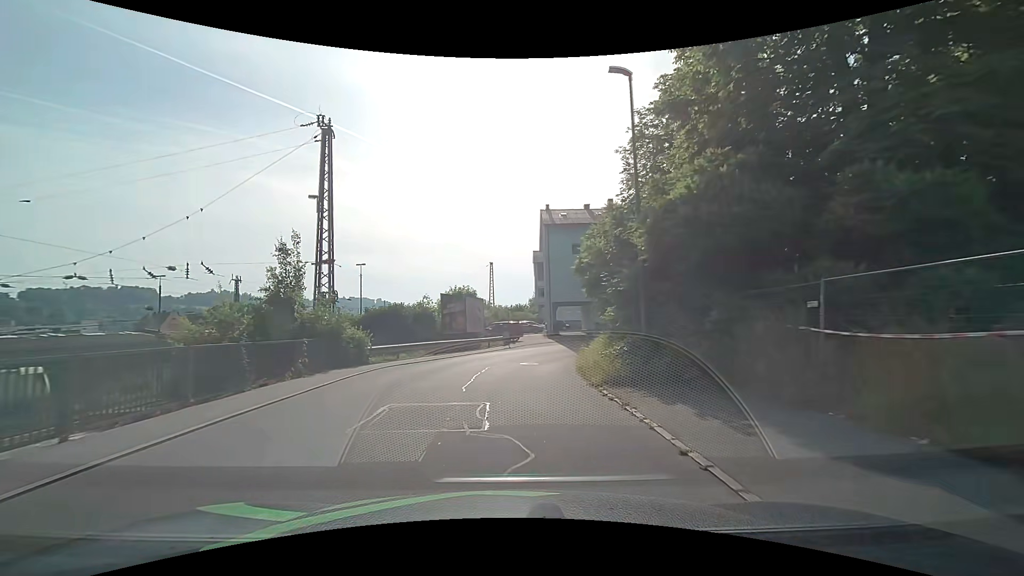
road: residential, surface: asphalt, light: Day
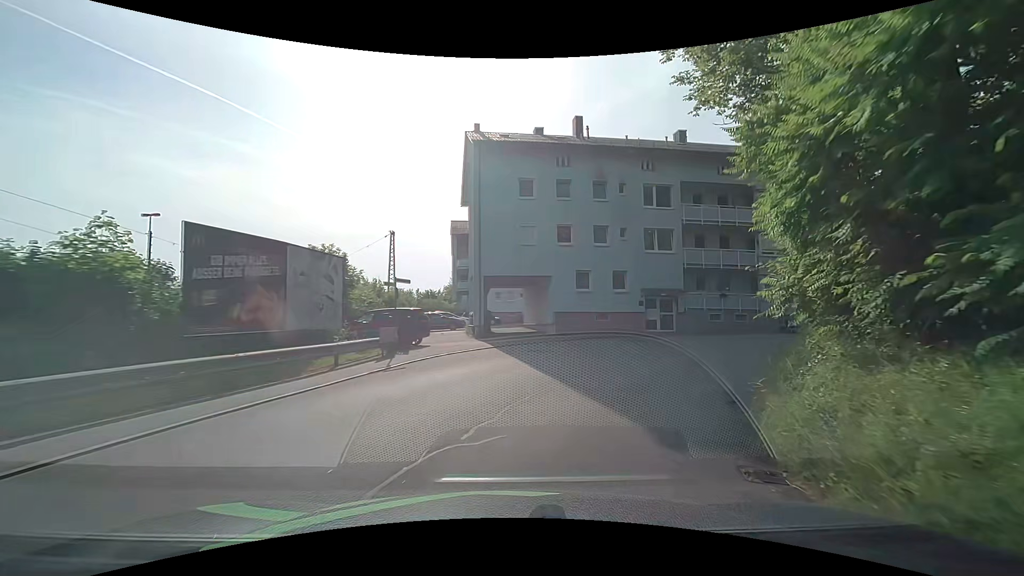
(+0.6, +20.1) m; +9°
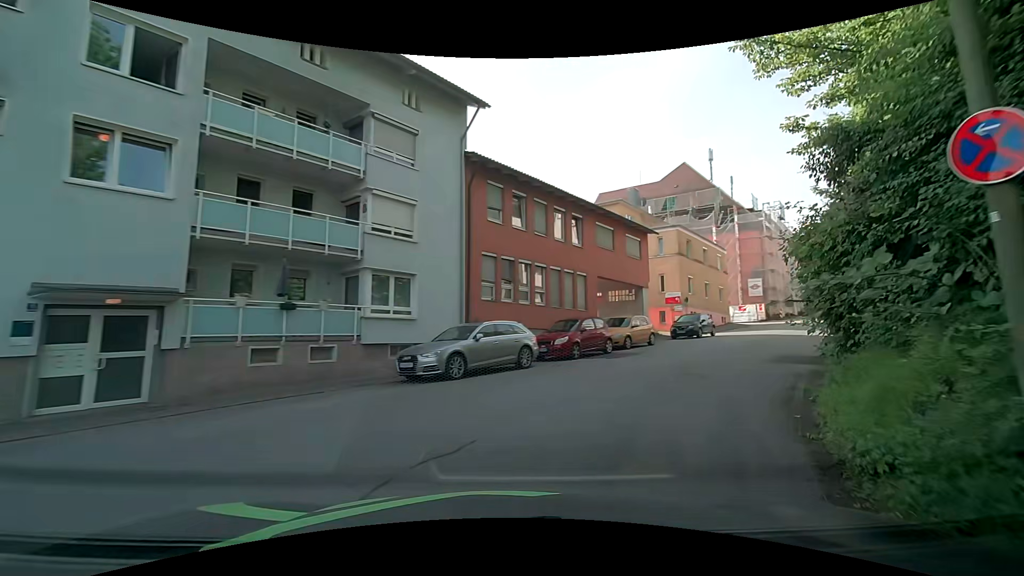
(+6.1, +16.3) m; +44°
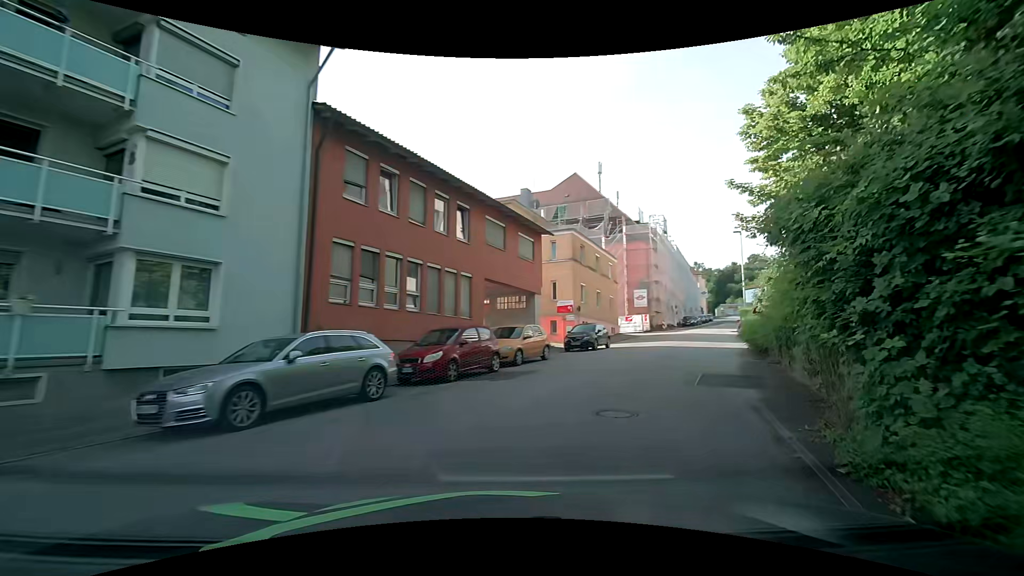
(+0.5, +4.4) m; +12°
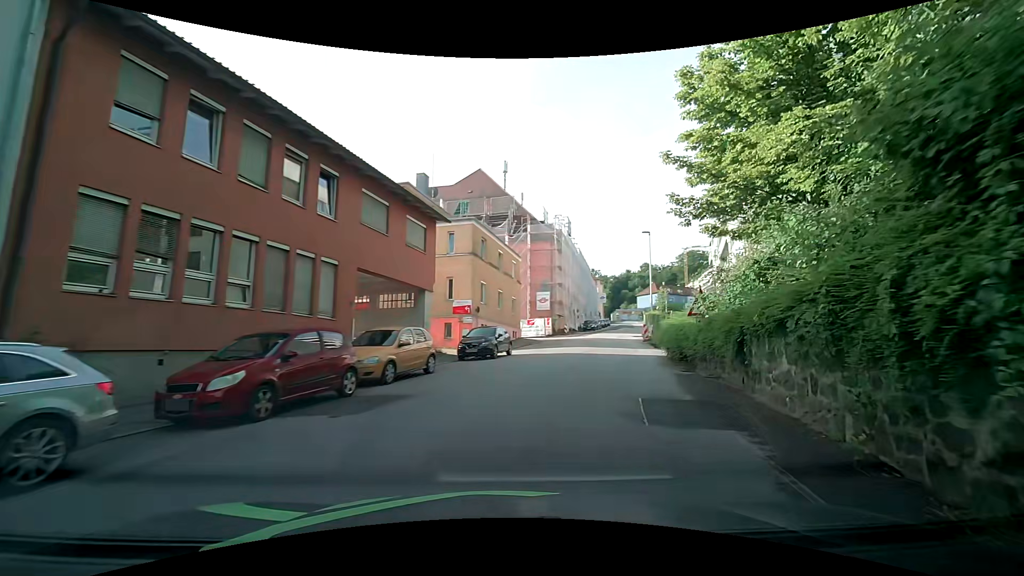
(+0.6, +4.5) m; +13°
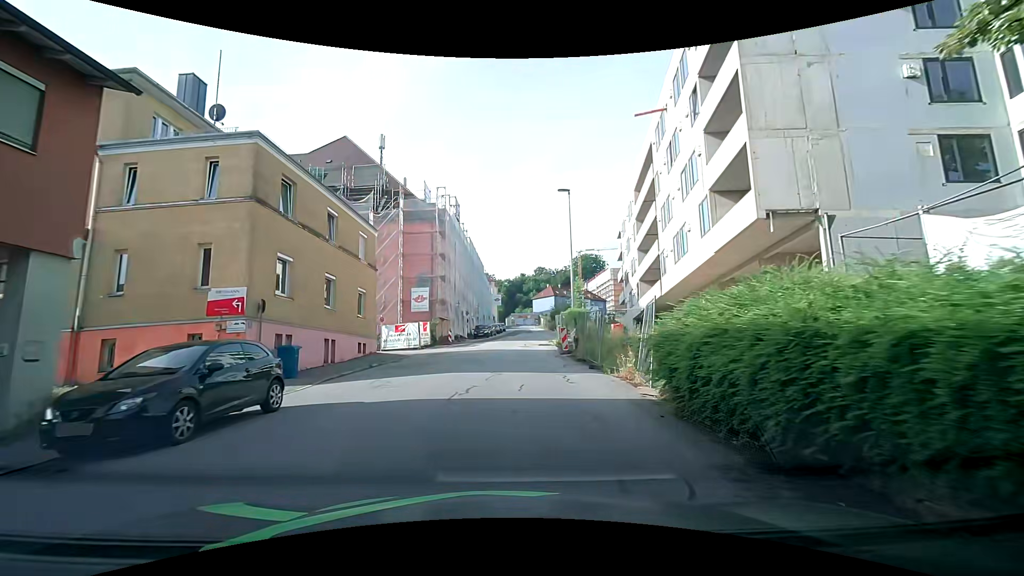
(+2.3, +13.7) m; +14°
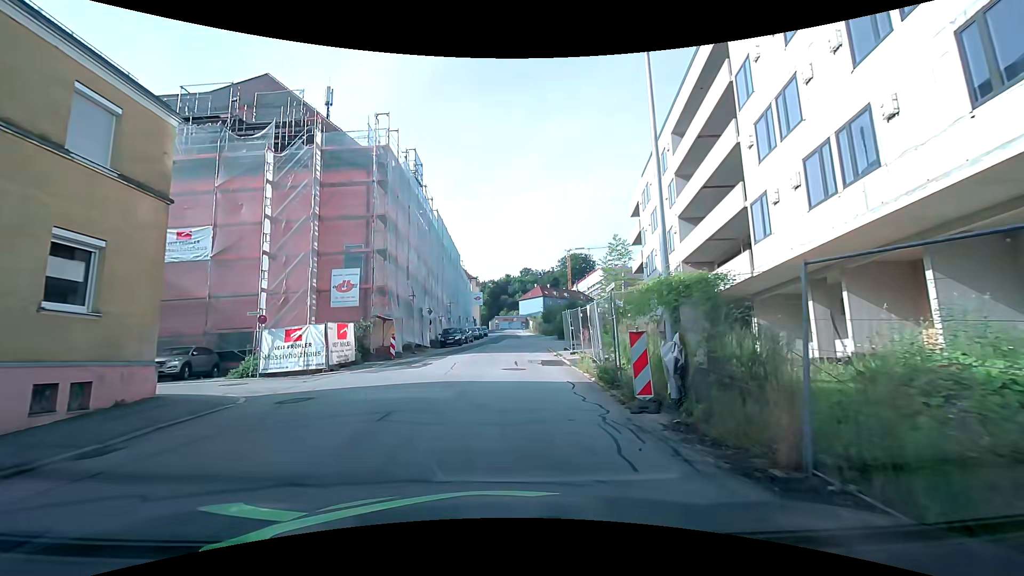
(+0.1, +15.8) m; 0°
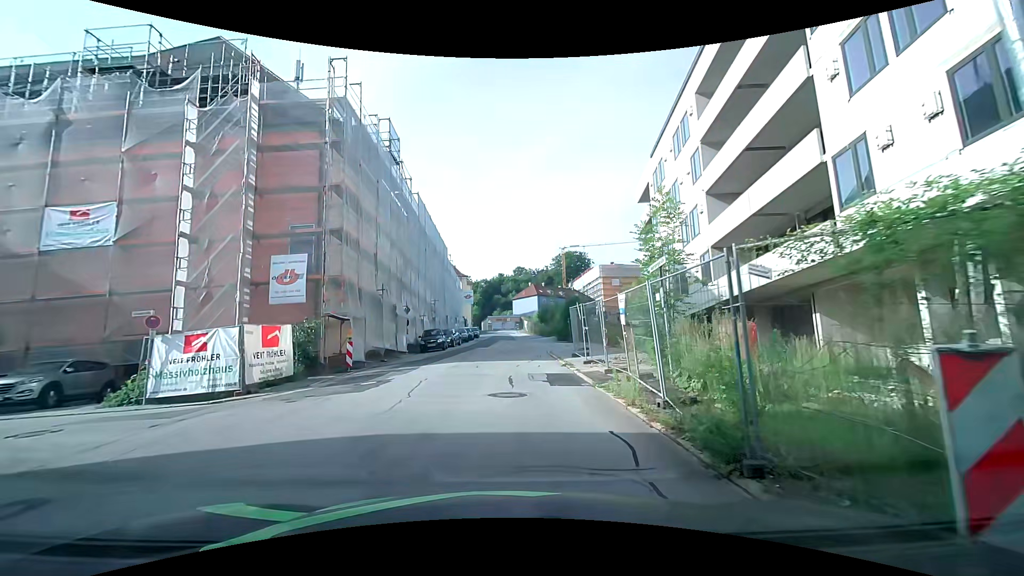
(+0.2, +5.8) m; +3°
